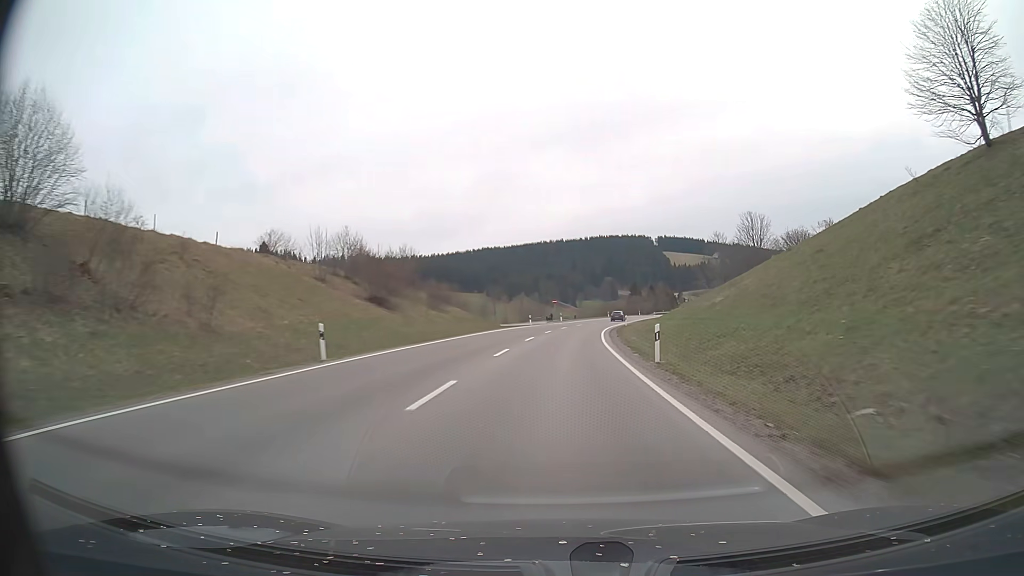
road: primary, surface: asphalt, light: Day
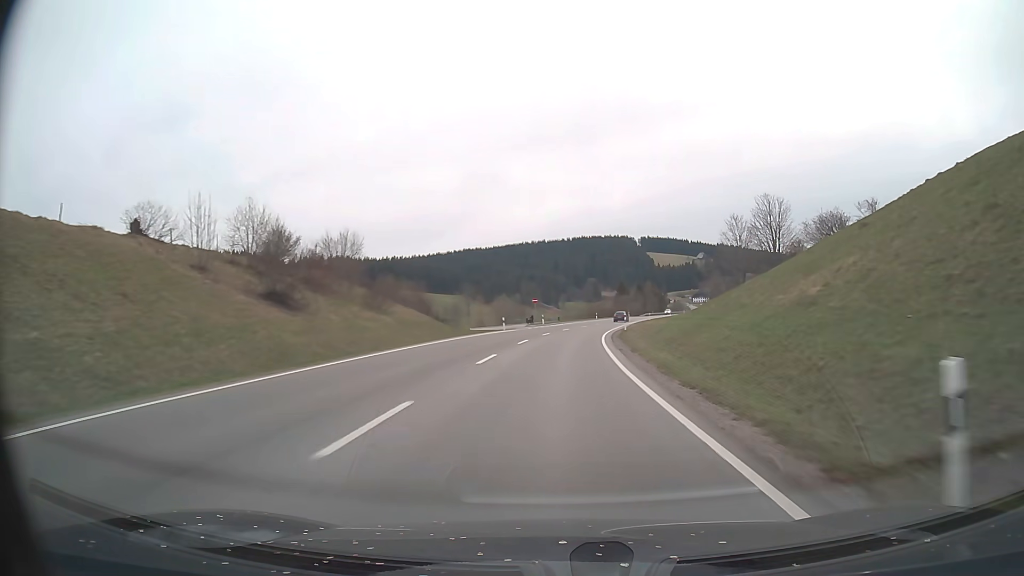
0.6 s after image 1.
(+0.2, +15.0) m; +1°
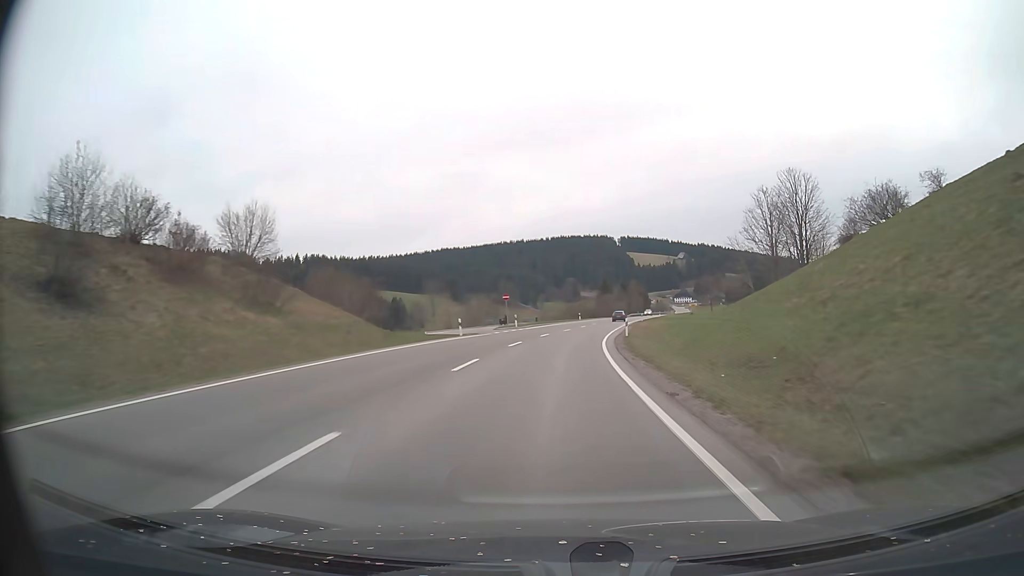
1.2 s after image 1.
(+0.2, +15.0) m; +2°
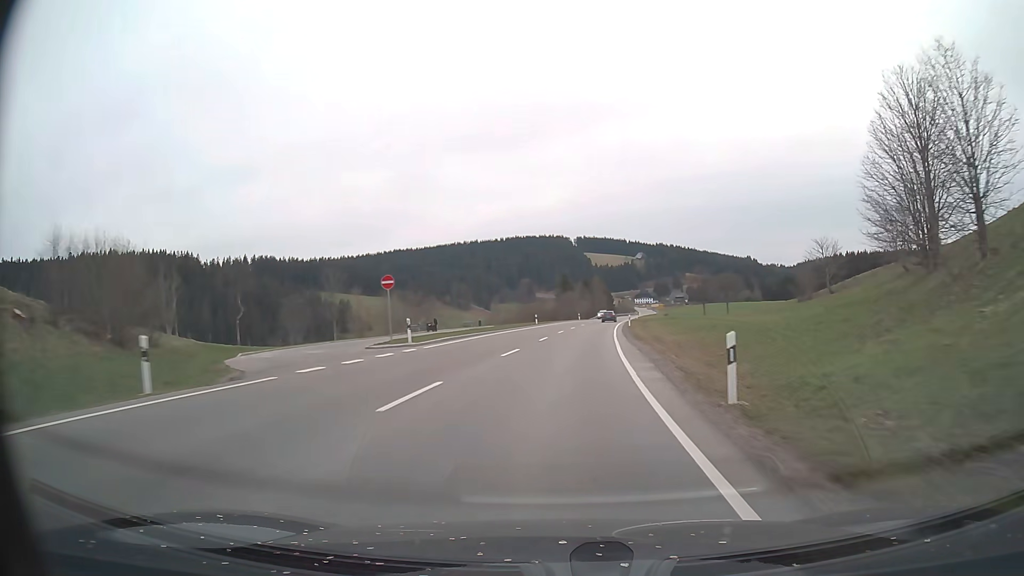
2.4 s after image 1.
(+1.0, +30.0) m; +4°
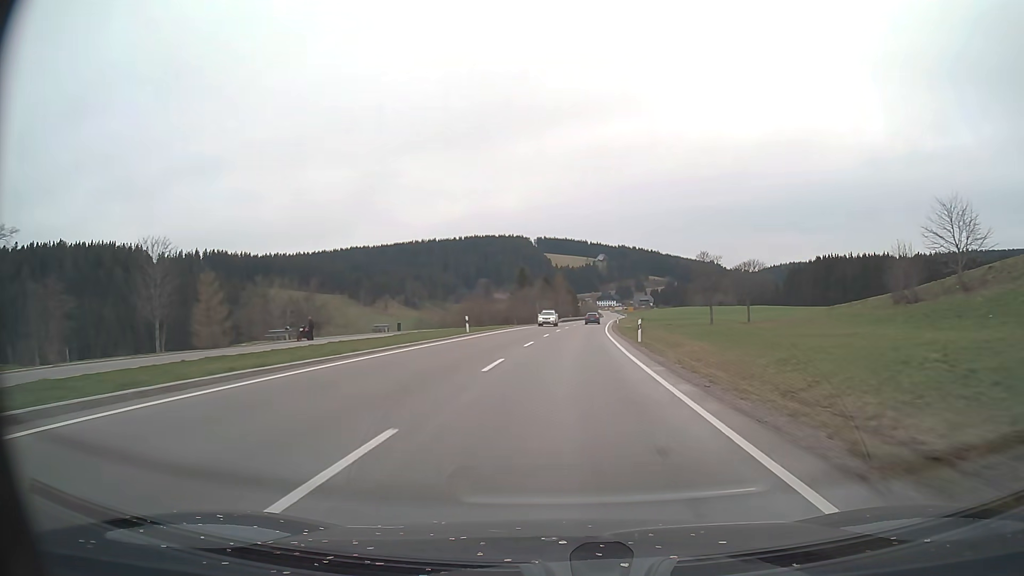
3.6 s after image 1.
(+0.9, +30.0) m; +4°
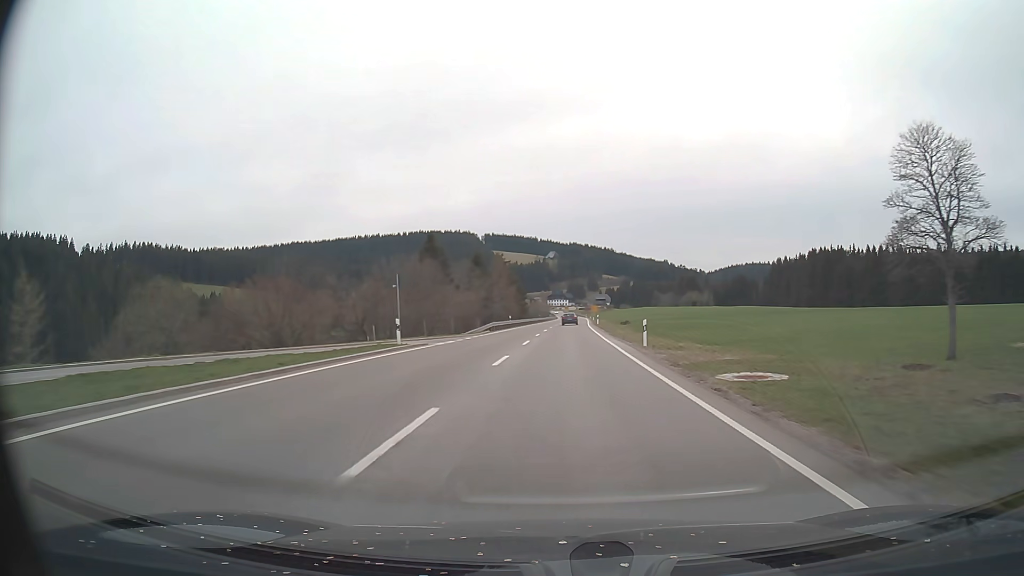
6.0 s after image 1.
(+2.3, +57.7) m; +4°
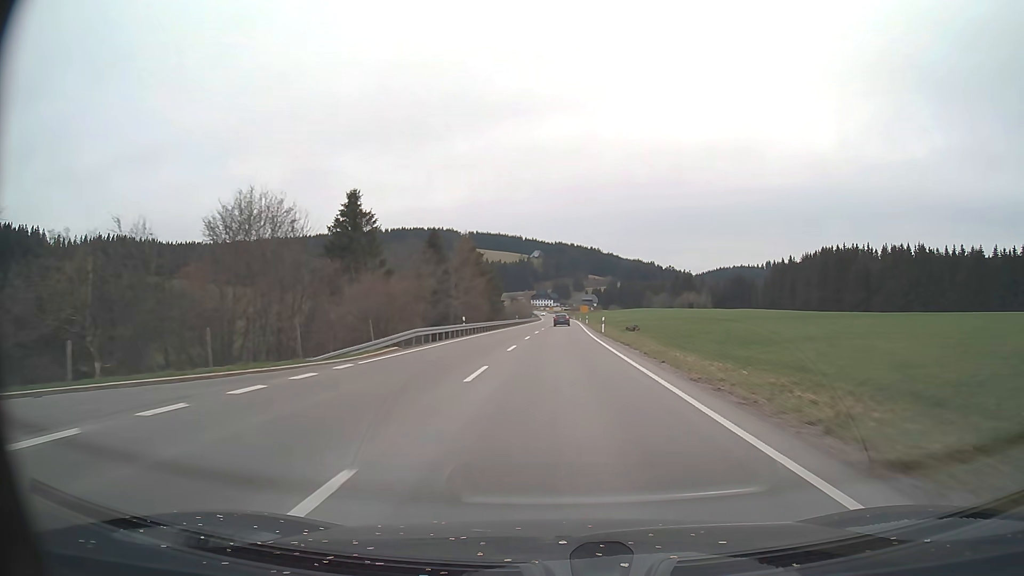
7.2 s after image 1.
(+0.3, +27.8) m; +1°
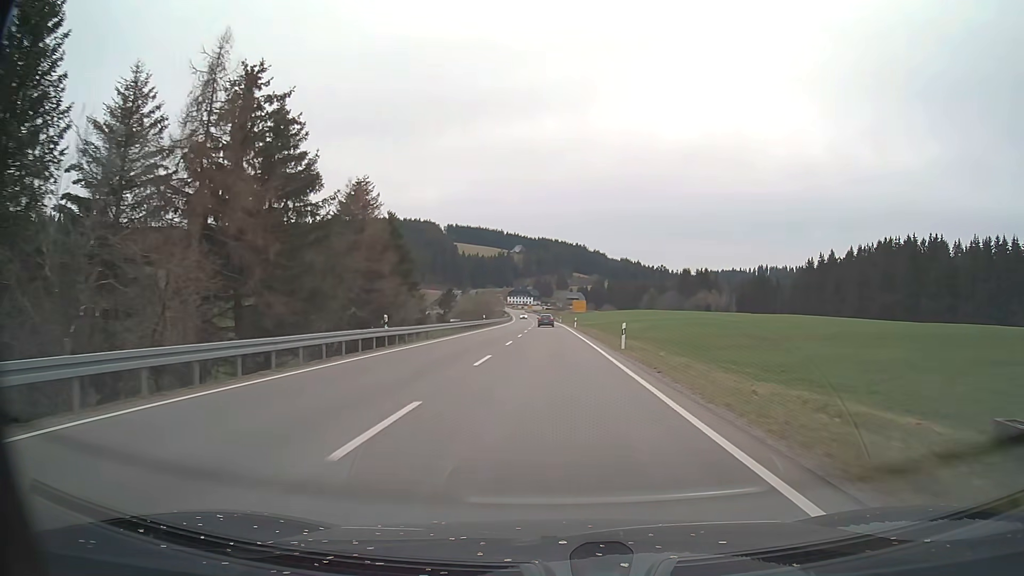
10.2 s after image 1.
(+1.3, +66.9) m; +2°
(0, +10) (0, +20) (0, +30) (0, +40) (0, +50) (0, +60) (0, +70) (0, +80) (-1, +90) (-1, +100) m
